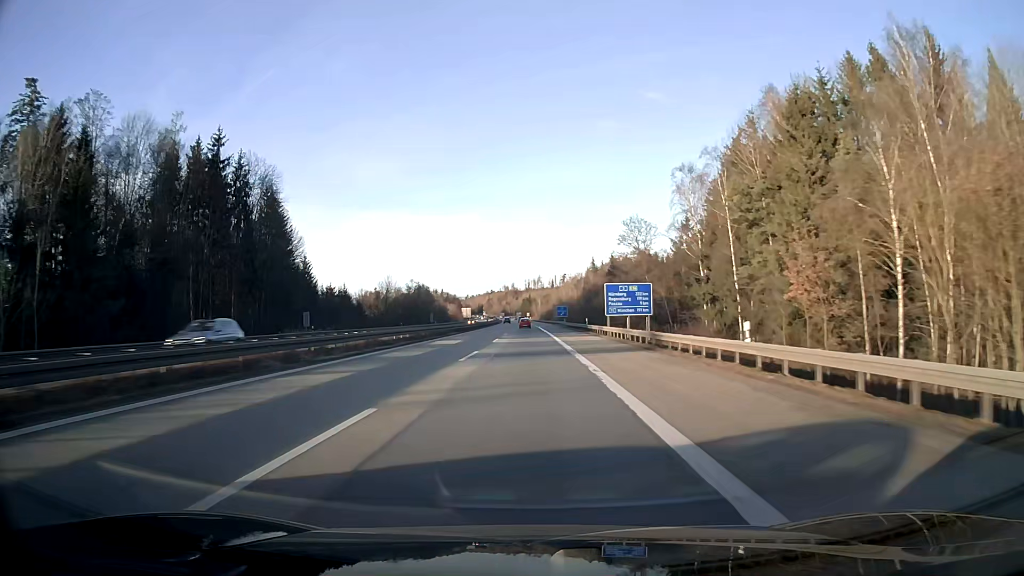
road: motorway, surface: asphalt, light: Day
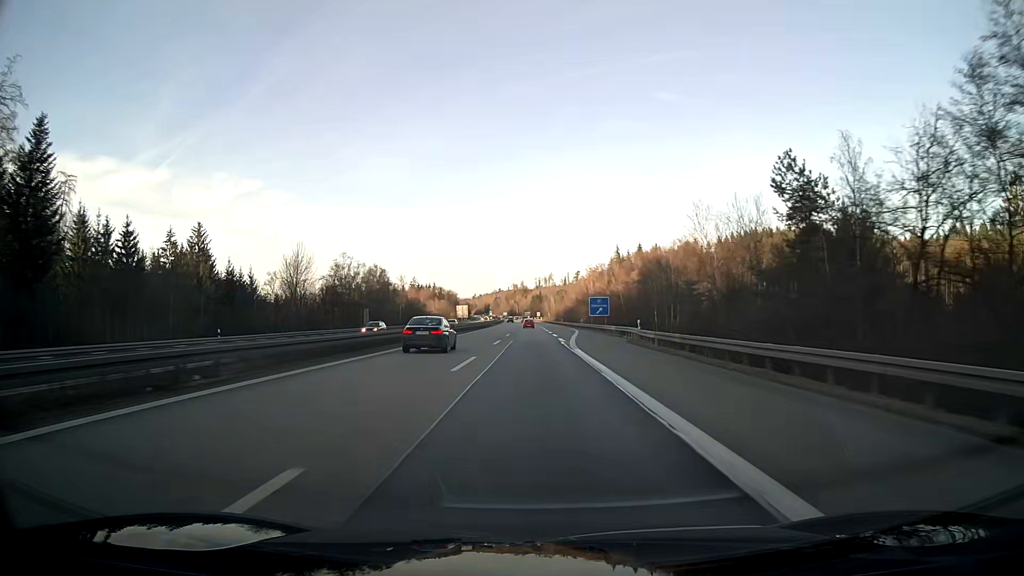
(-0.5, +76.3) m; -1°
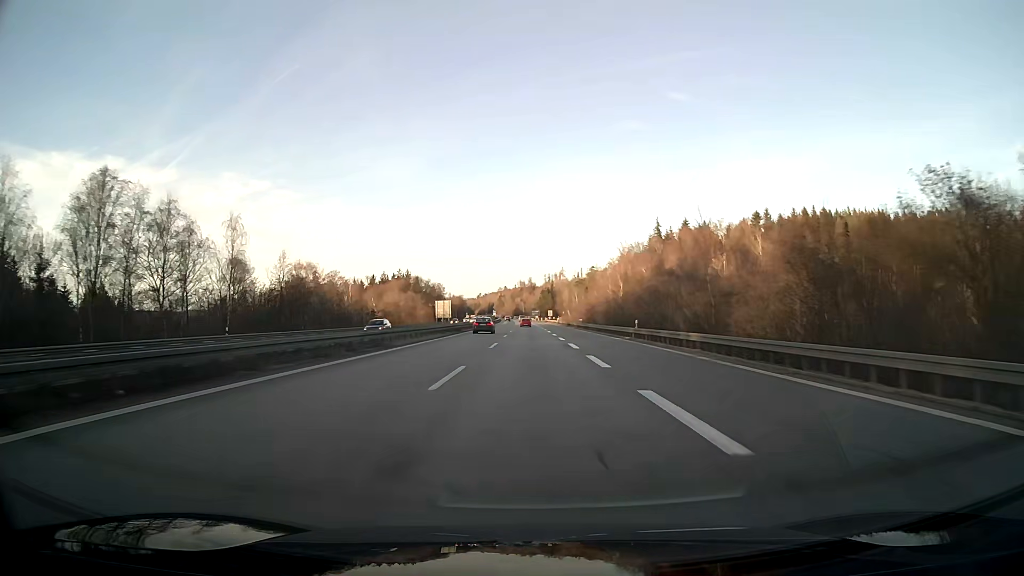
(-0.7, +95.2) m; -1°
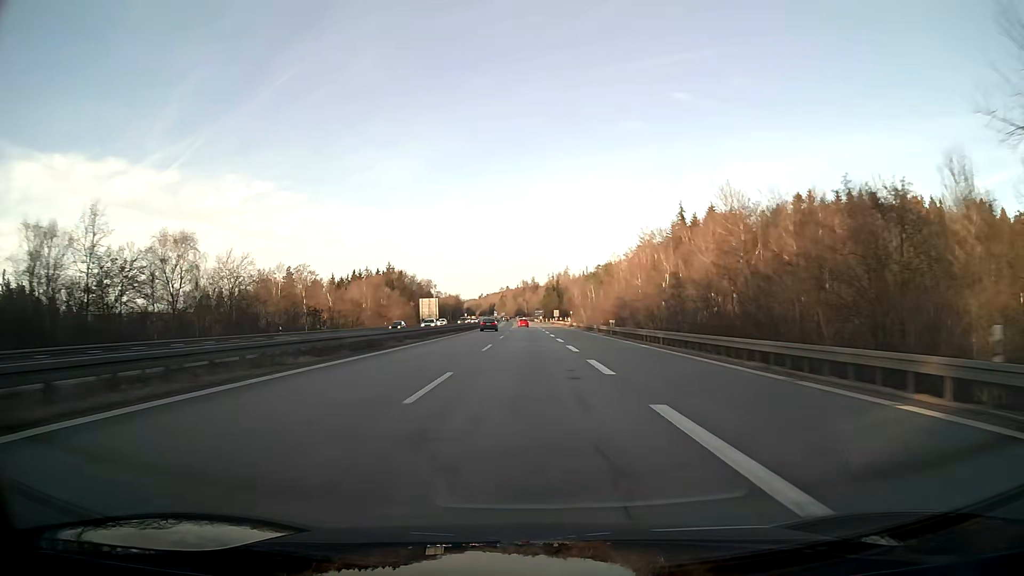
(-0.1, +38.0) m; 0°
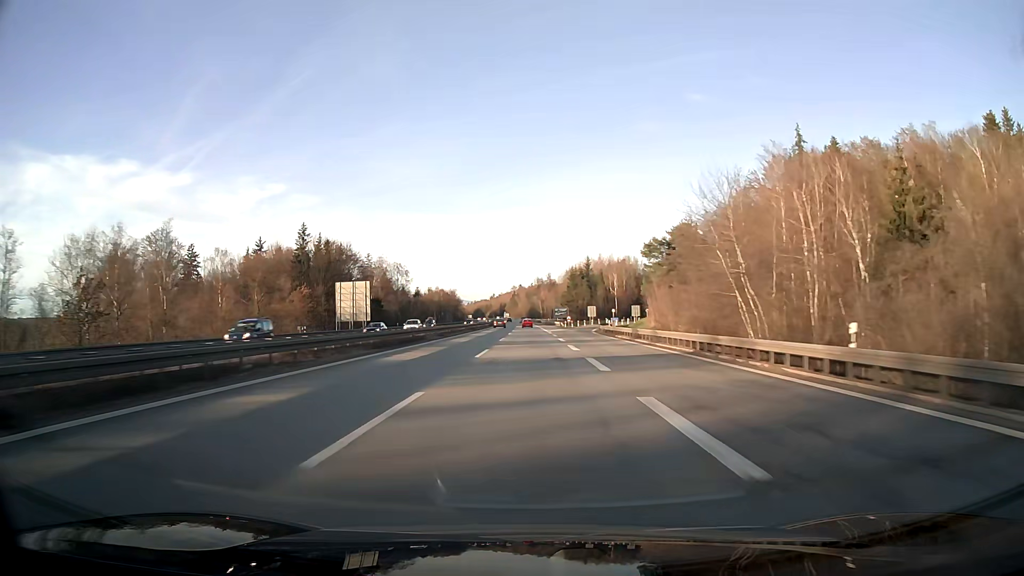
(-1.1, +95.0) m; -1°
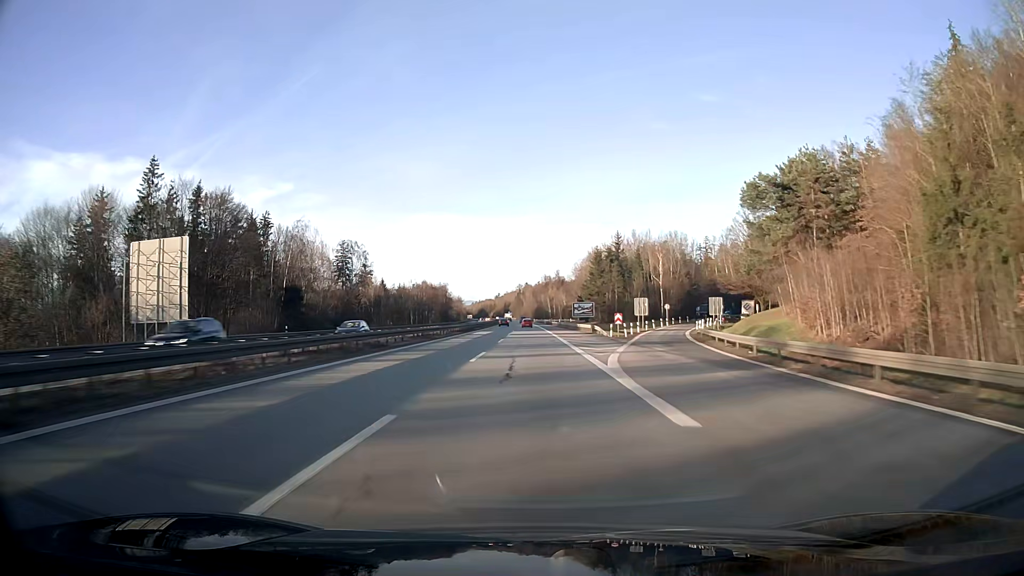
(-0.3, +57.0) m; -1°
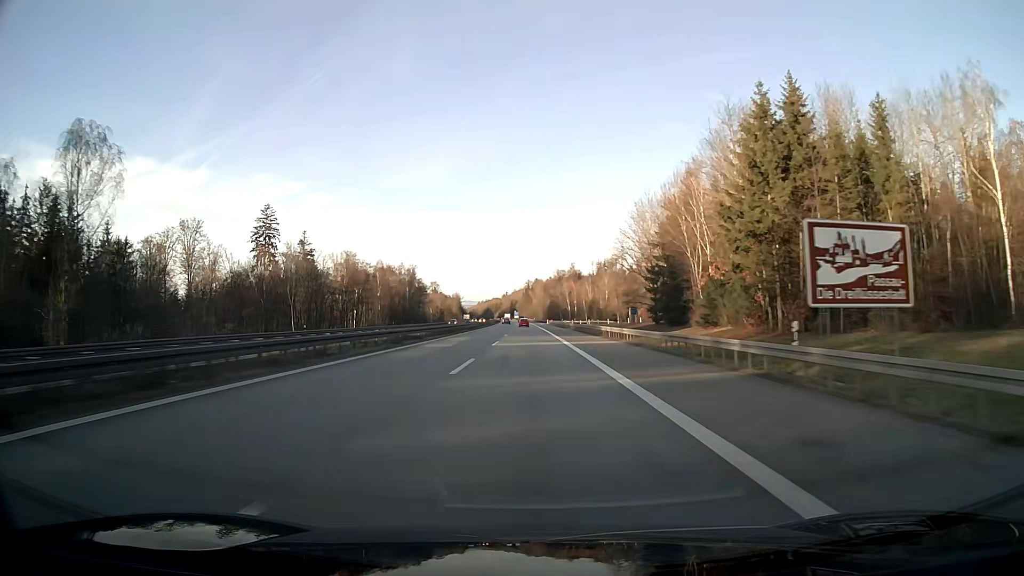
(-0.7, +95.0) m; -1°
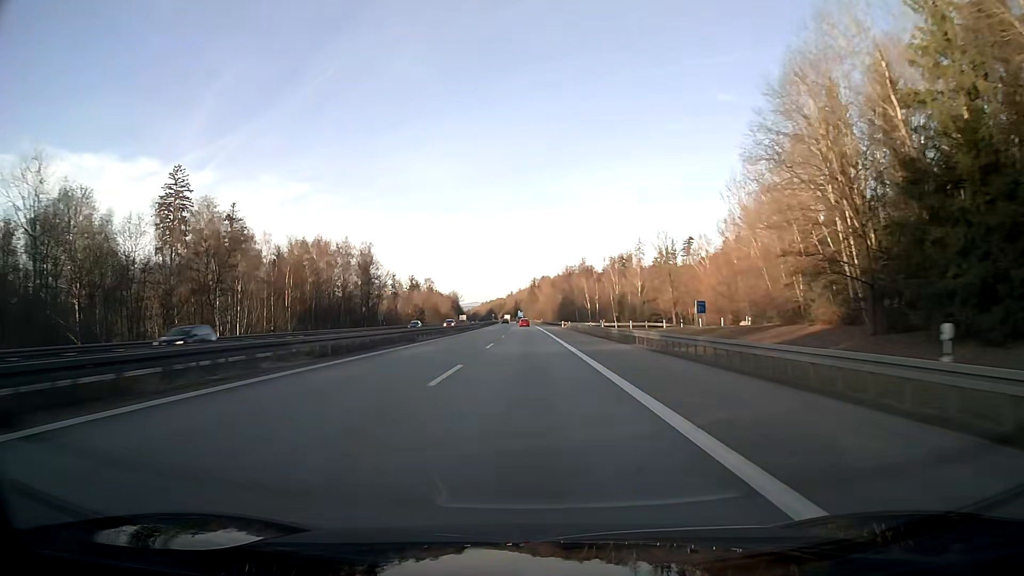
(-0.3, +57.0) m; -1°
